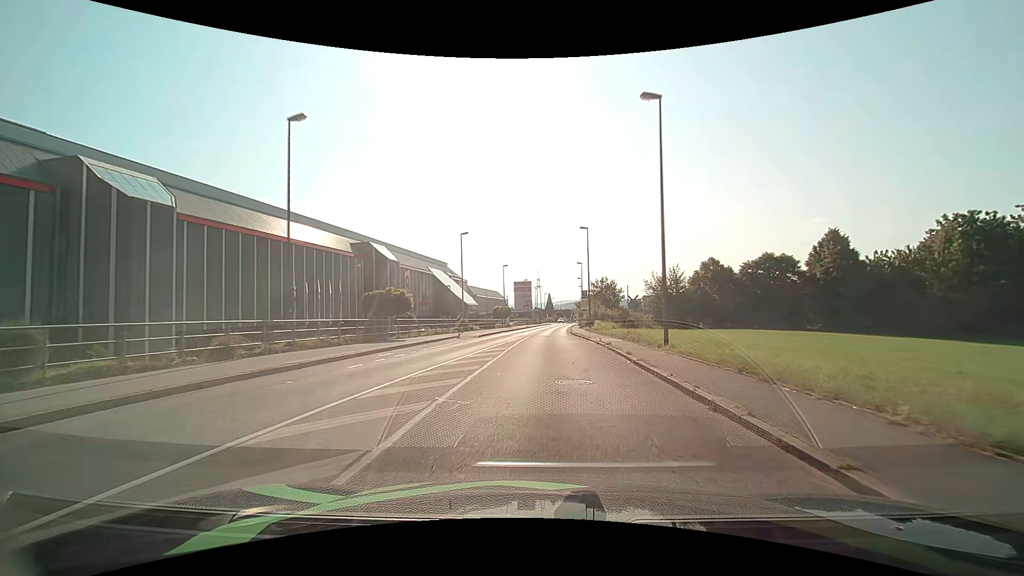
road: tertiary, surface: asphalt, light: Day
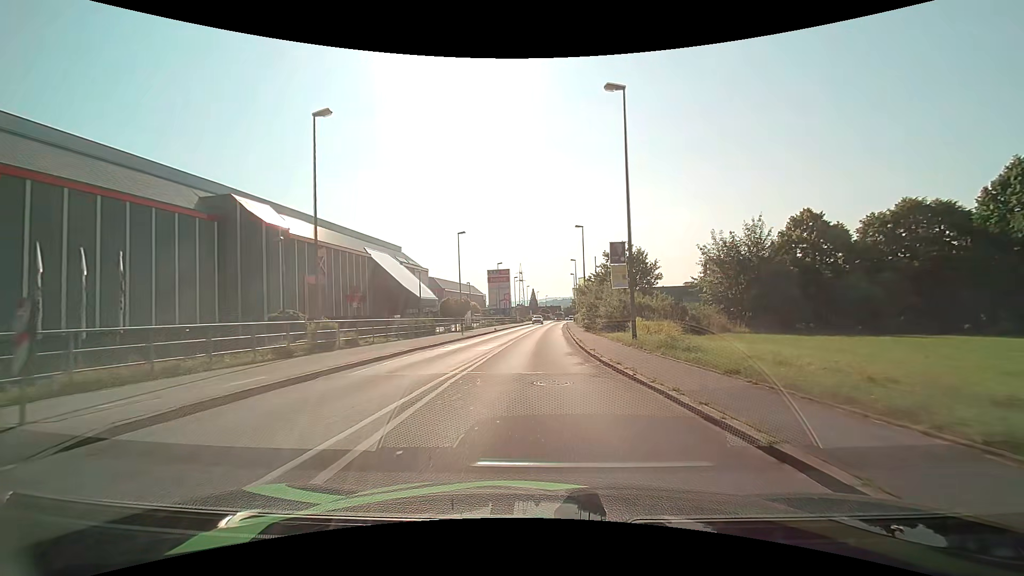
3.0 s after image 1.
(+0.7, +30.4) m; +2°
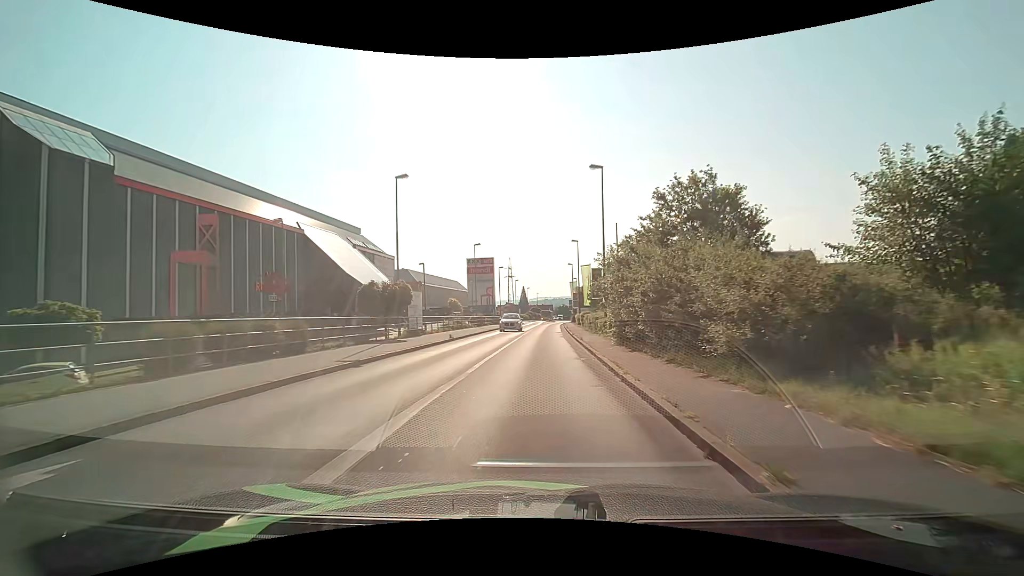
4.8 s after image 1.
(+0.1, +20.1) m; +1°
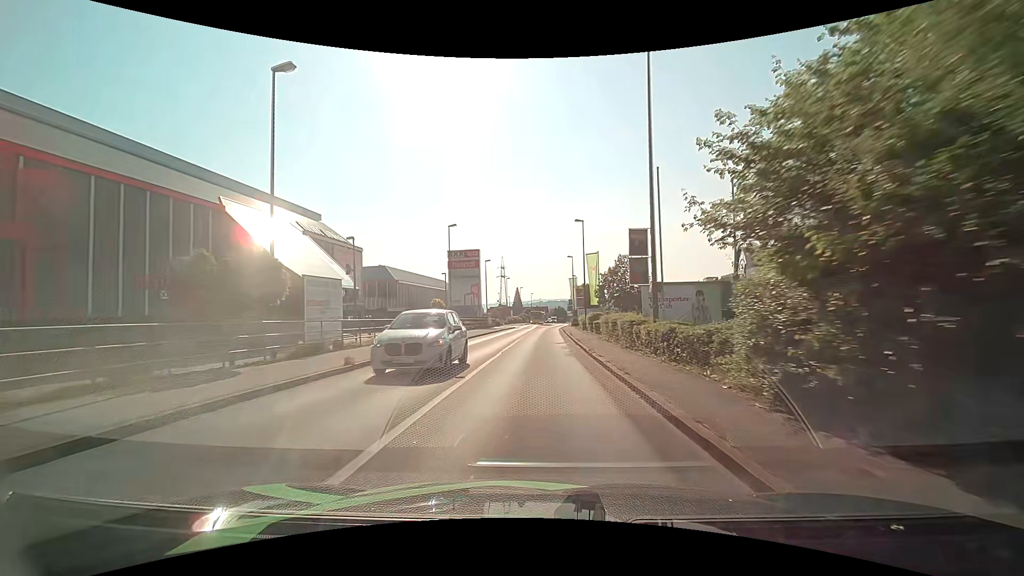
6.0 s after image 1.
(+0.1, +14.0) m; 0°
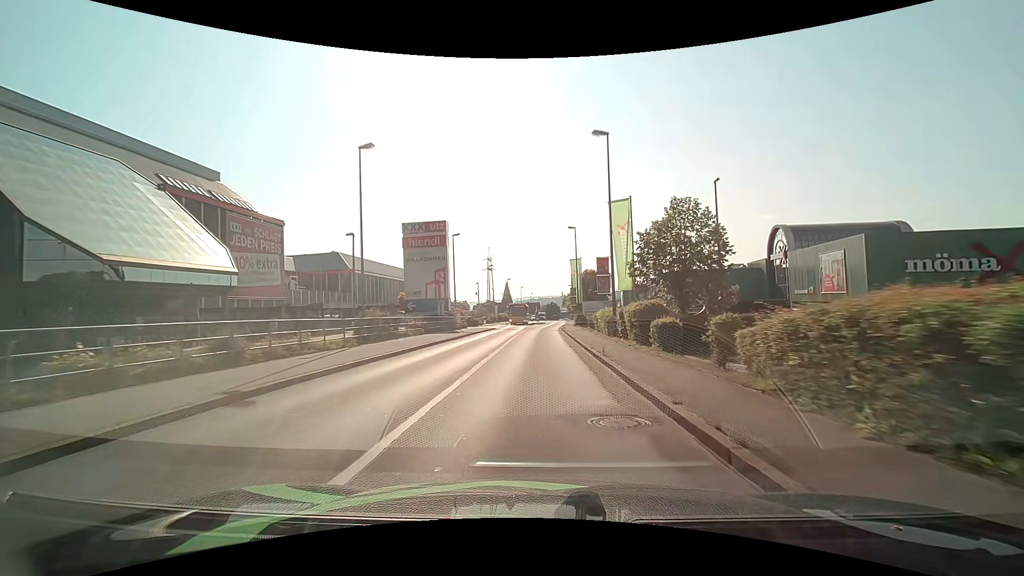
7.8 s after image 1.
(+0.3, +21.4) m; +1°
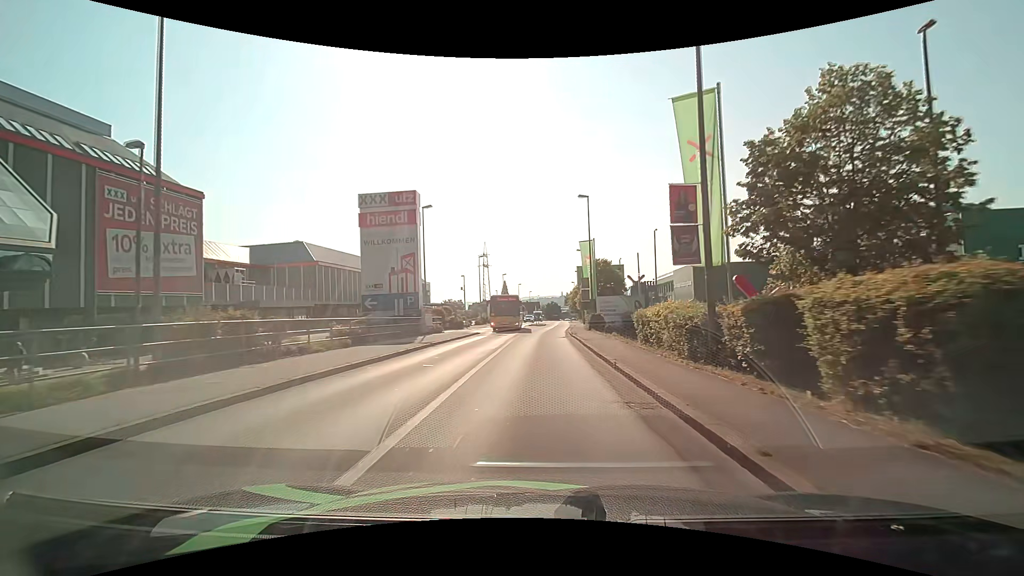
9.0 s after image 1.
(-0.1, +13.5) m; 0°
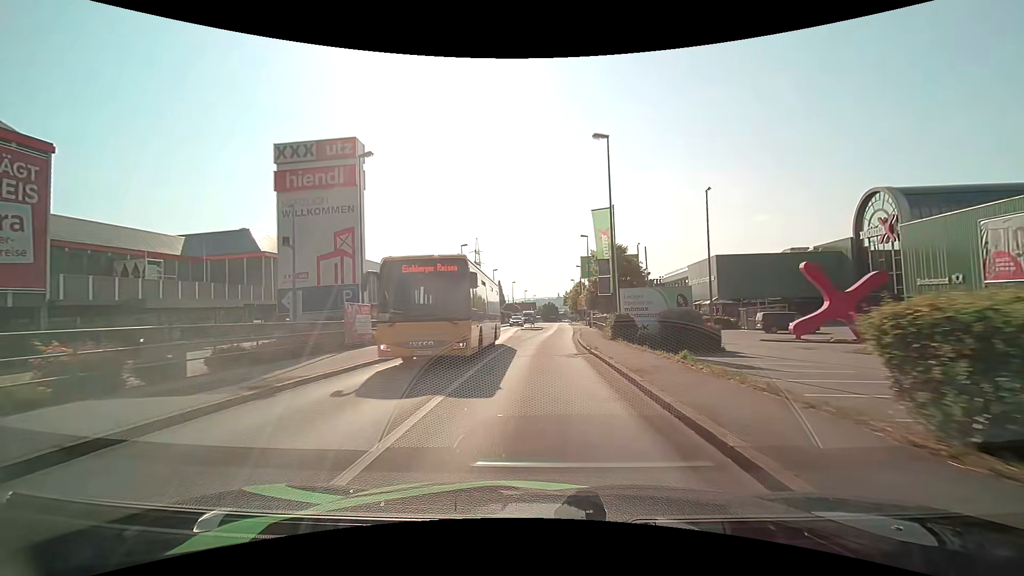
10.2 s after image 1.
(+0.1, +13.1) m; 0°
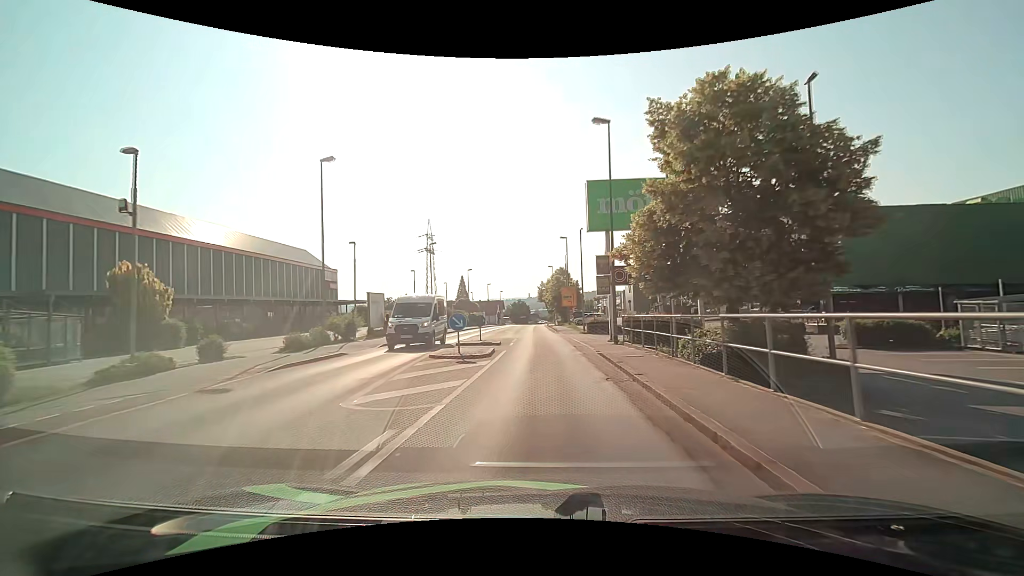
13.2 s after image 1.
(+0.8, +33.0) m; +3°
(0, +10) (0, +20) (0, +30) (0, +40) (0, +50) (0, +60) (-1, +70) (0, +80) (0, +90) (0, +100) m
